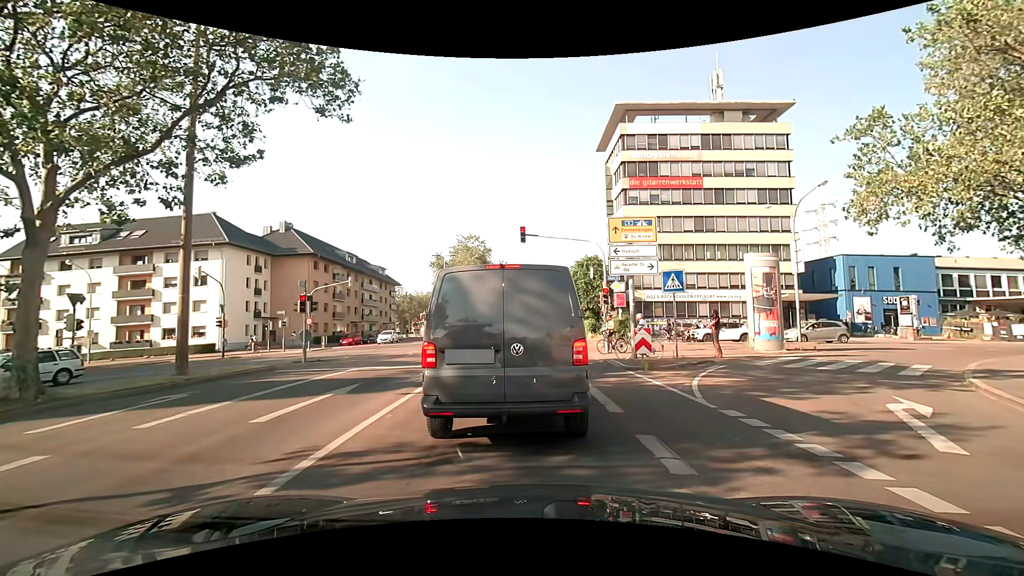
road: secondary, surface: asphalt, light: Day
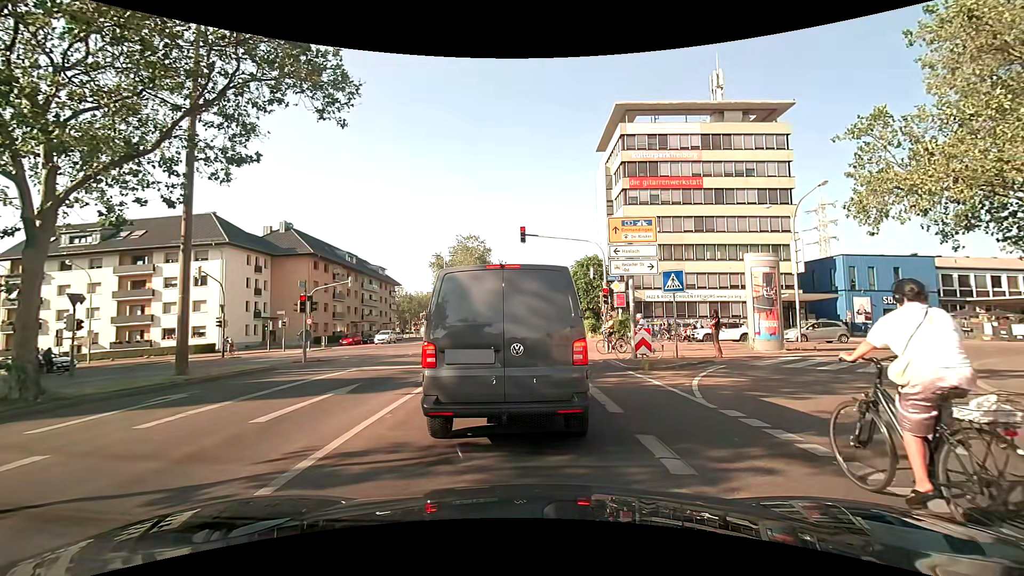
(0.0, 0.0) m; 0°
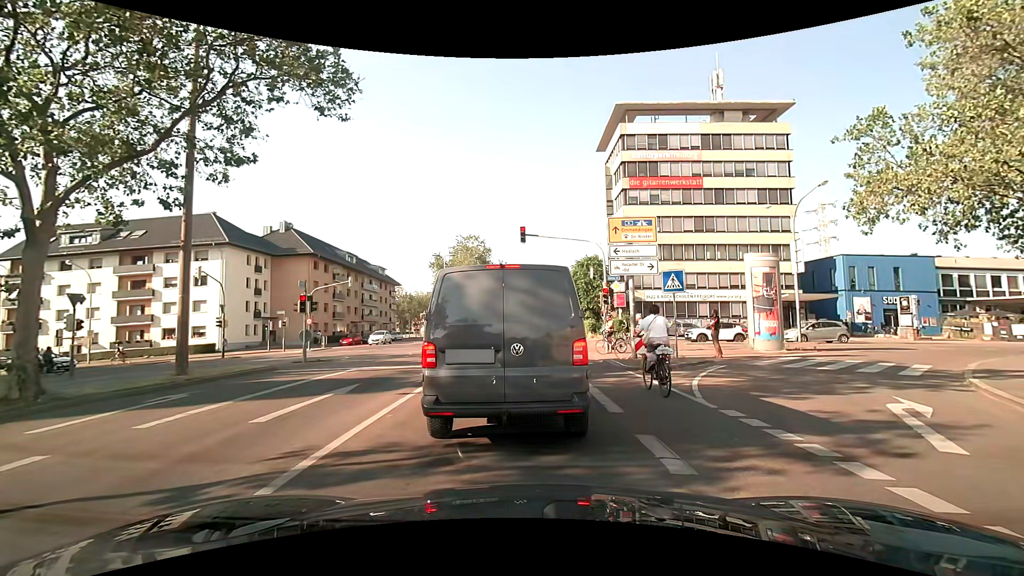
(0.0, 0.0) m; 0°
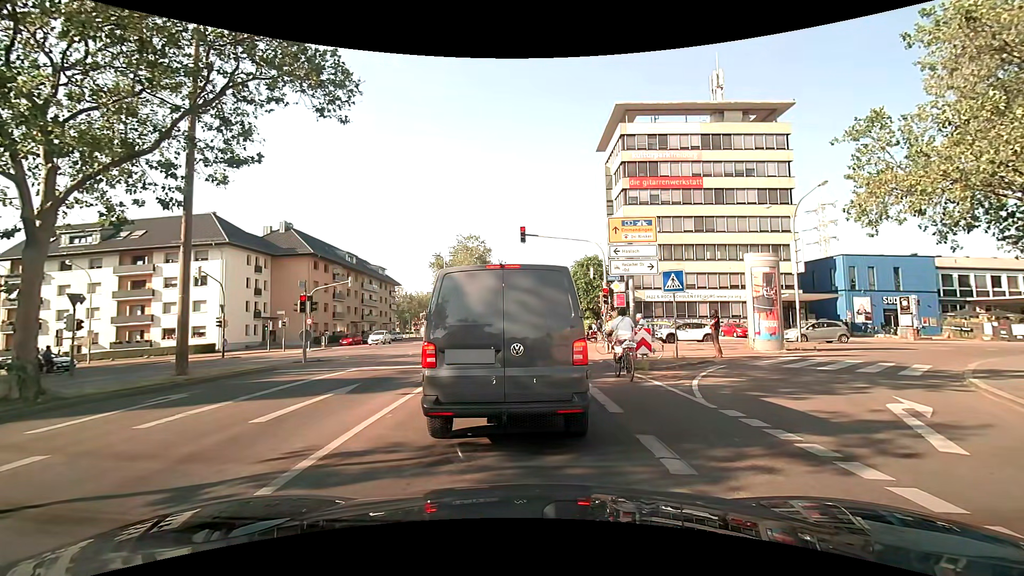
(0.0, 0.0) m; 0°
